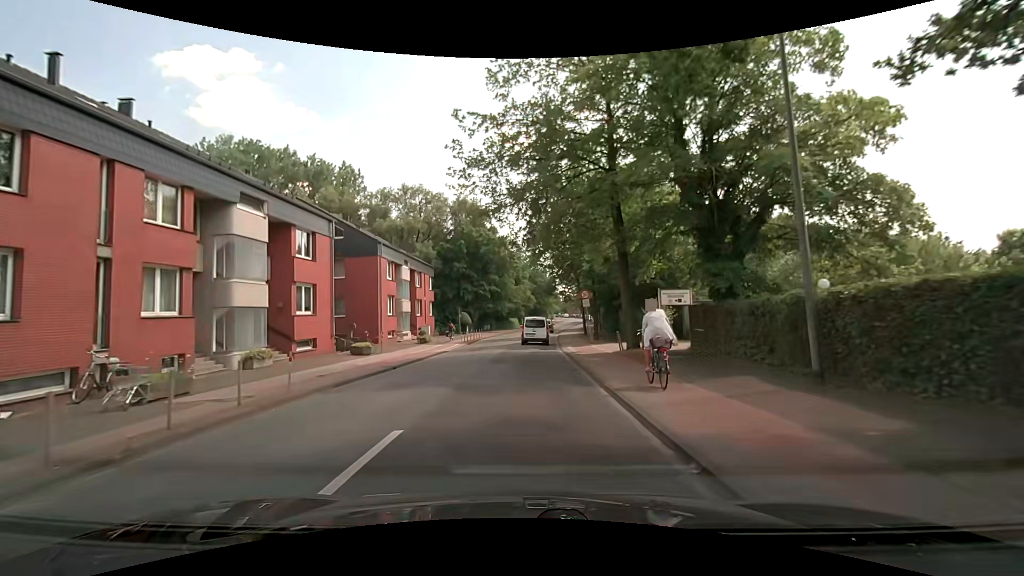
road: tertiary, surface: asphalt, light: Day
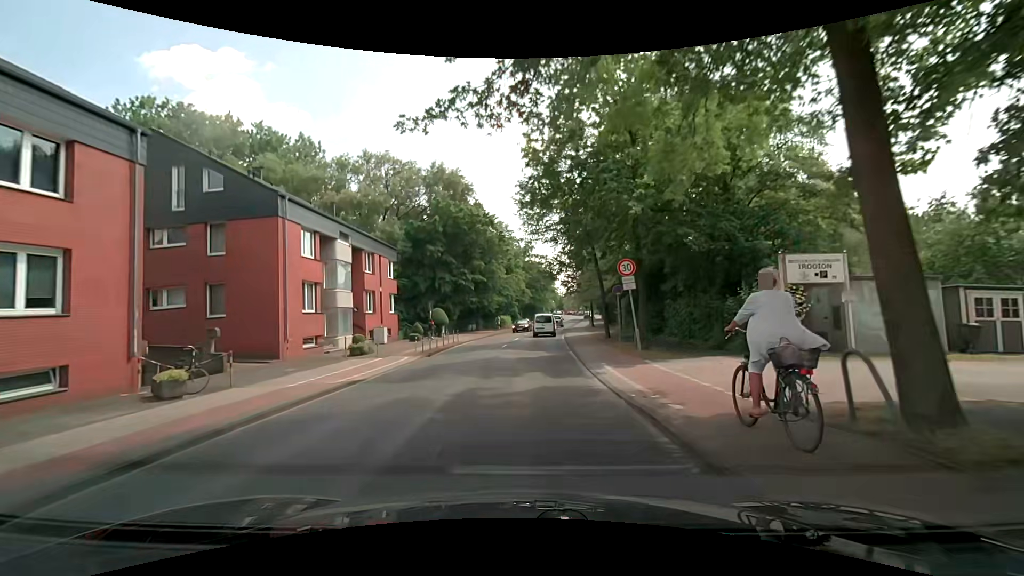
(0.0, +14.2) m; 0°
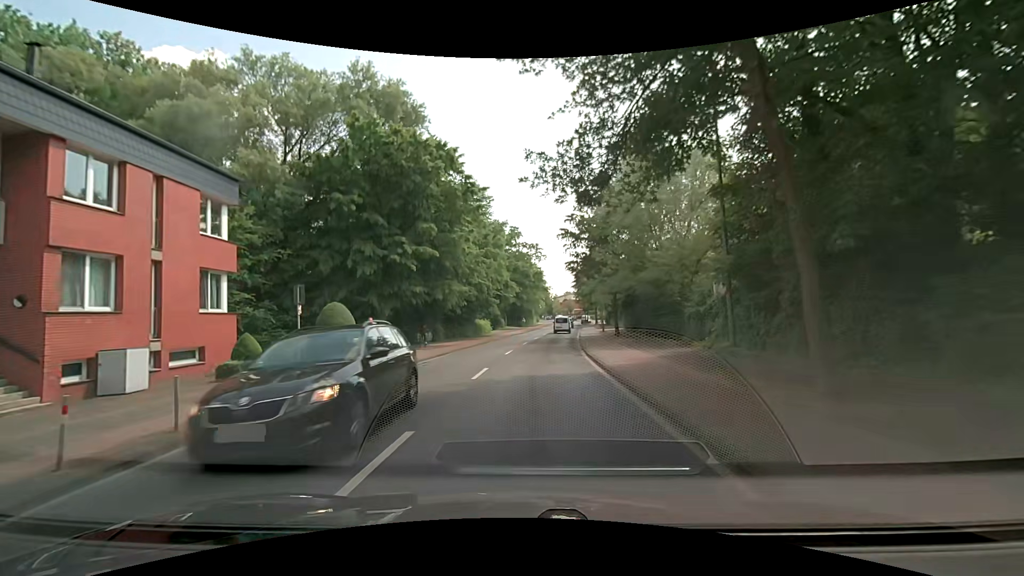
(+0.3, +22.2) m; +1°
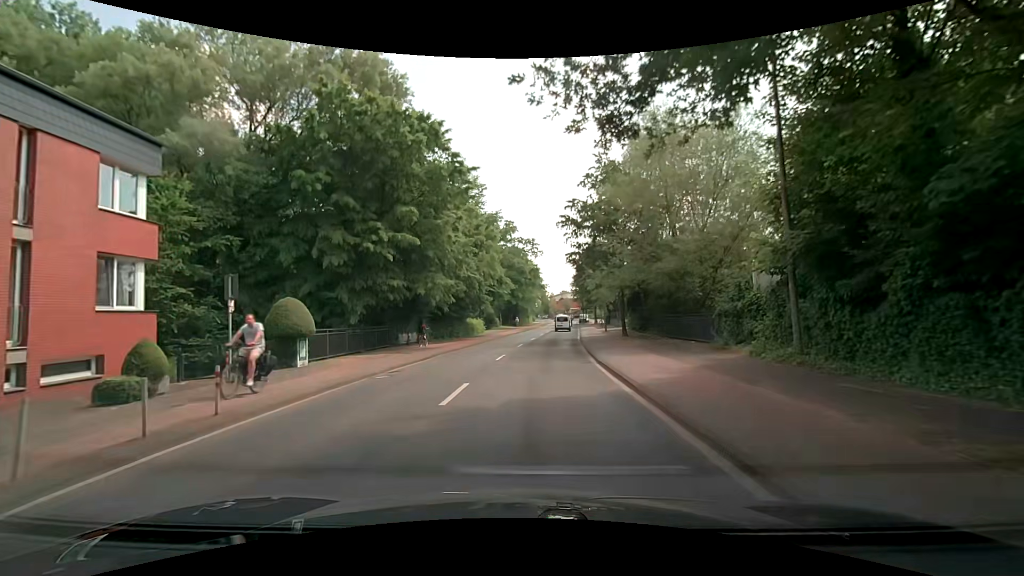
(0.0, +4.1) m; +2°
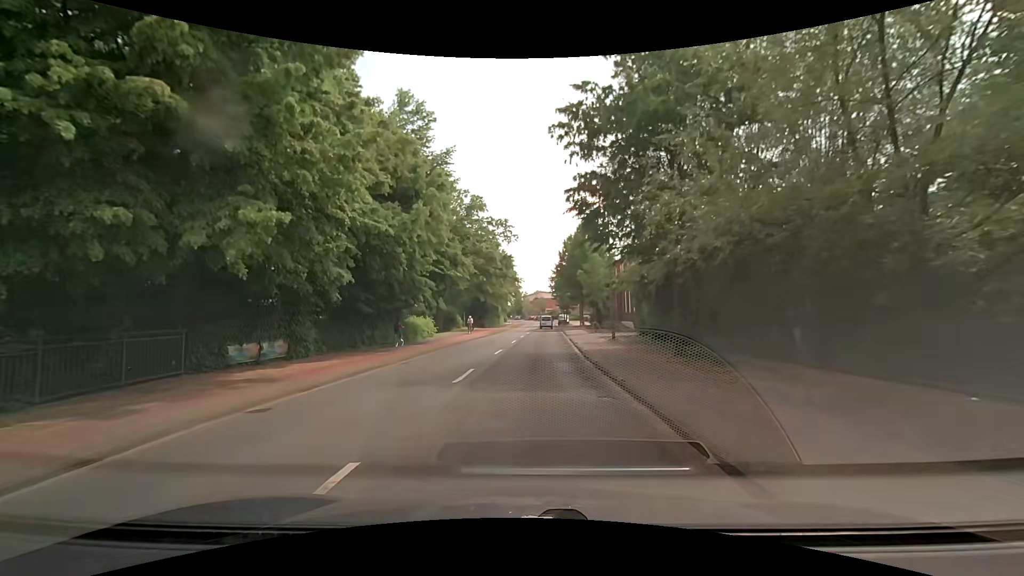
(+0.1, +16.2) m; +3°
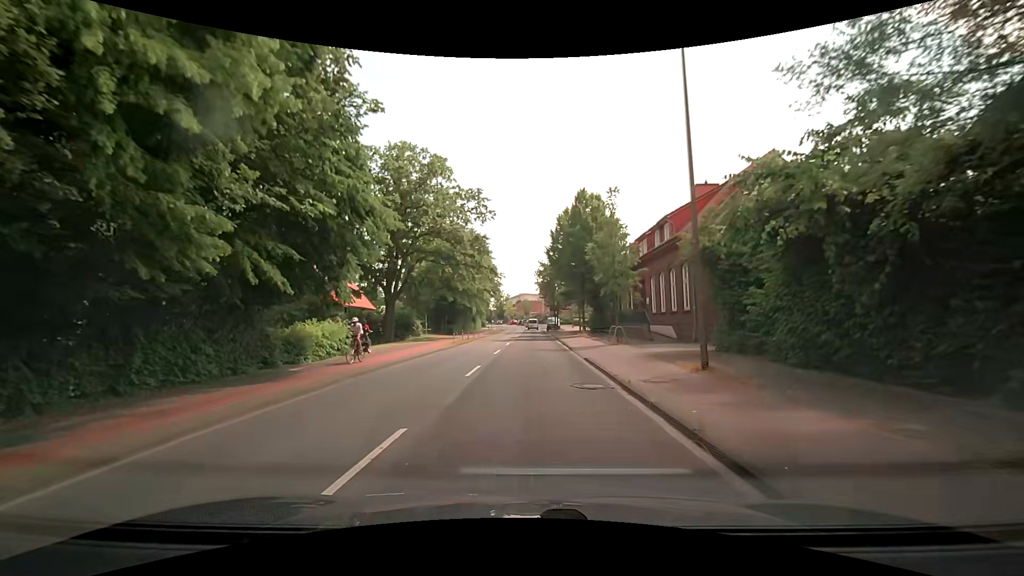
(+0.1, +16.9) m; 0°
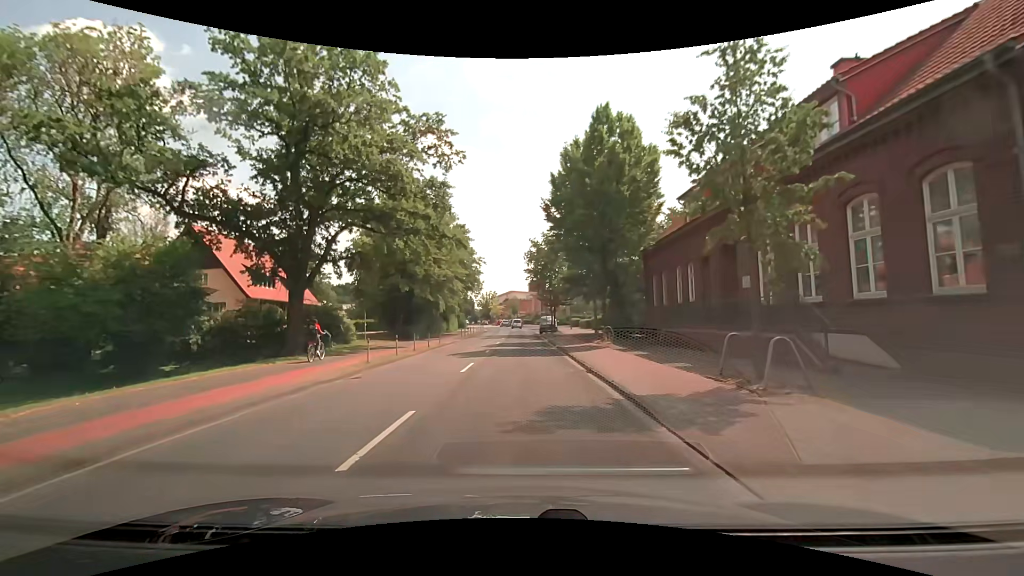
(+0.8, +17.4) m; +2°
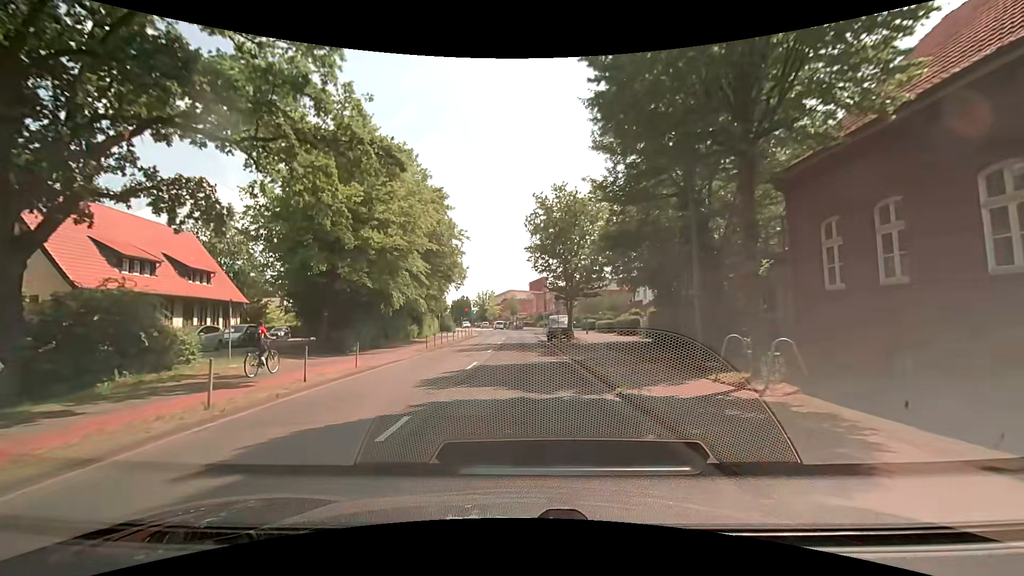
(+0.1, +17.4) m; 0°
(0, +10) (0, +20) (+1, +30) (+1, +40) (+1, +50) (+1, +60) (+1, +70) (+1, +80) (0, +90) (-2, +100) m
